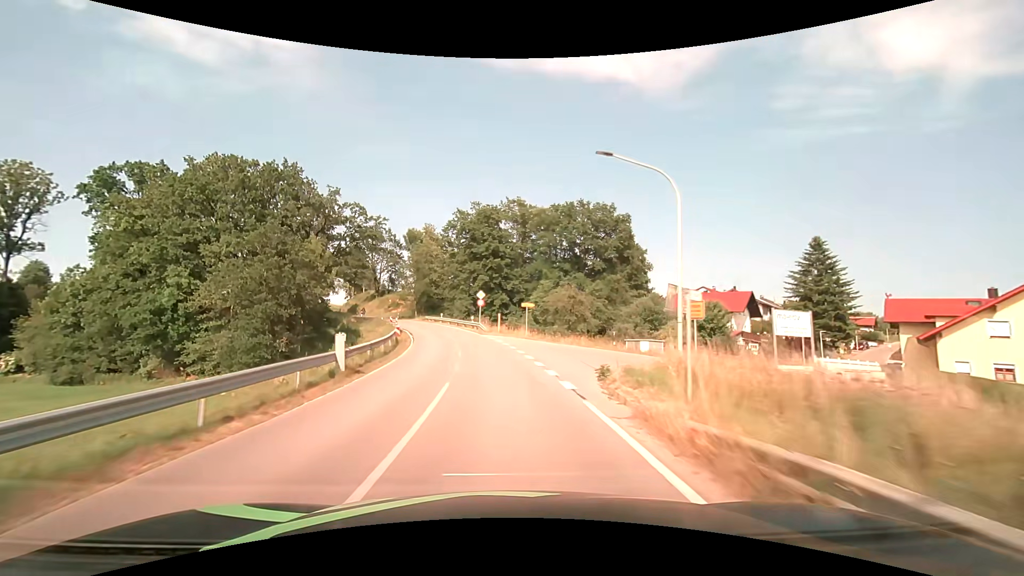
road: secondary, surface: asphalt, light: Day
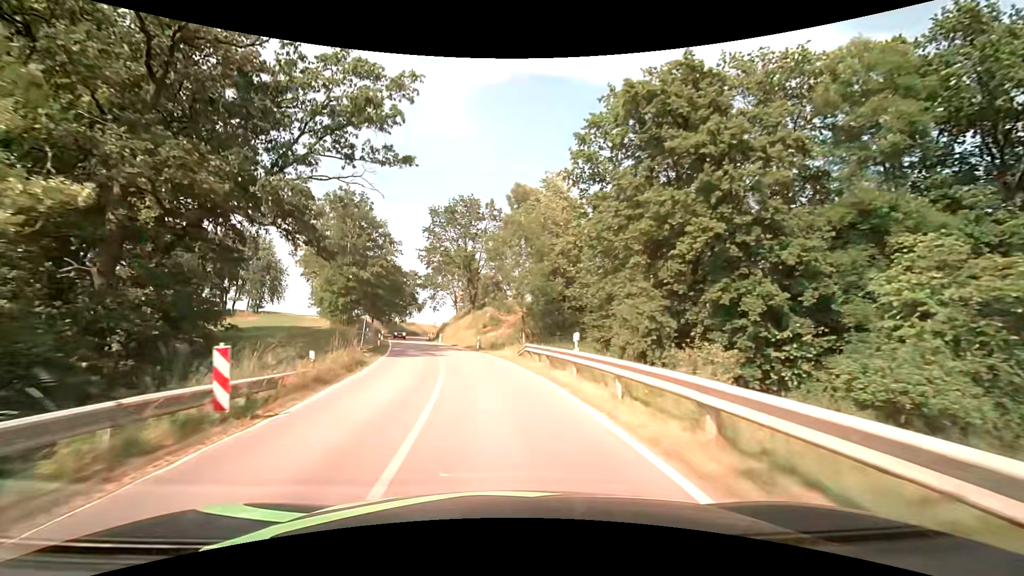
(-6.2, +51.0) m; -16°
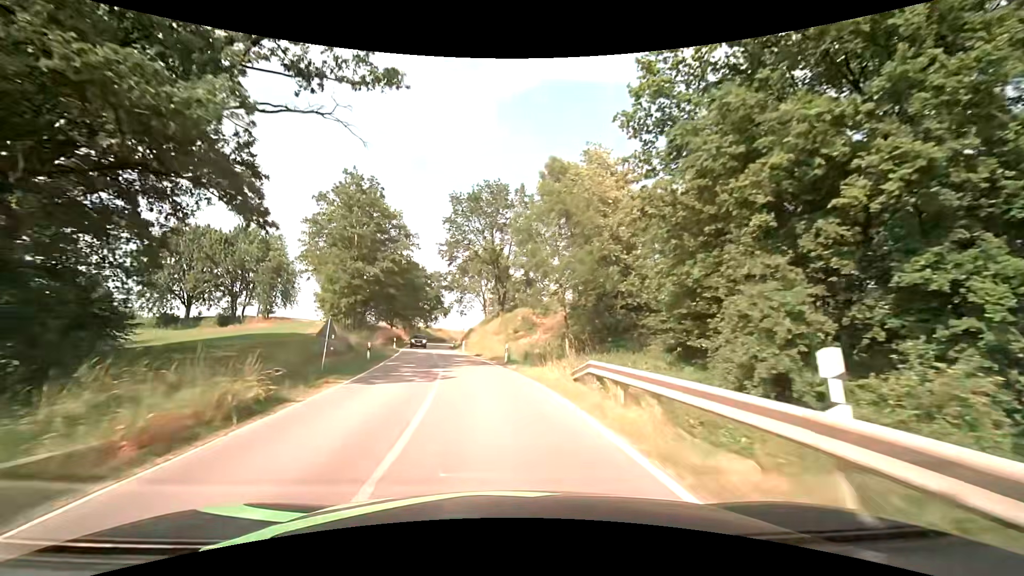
(-0.3, +10.2) m; -4°
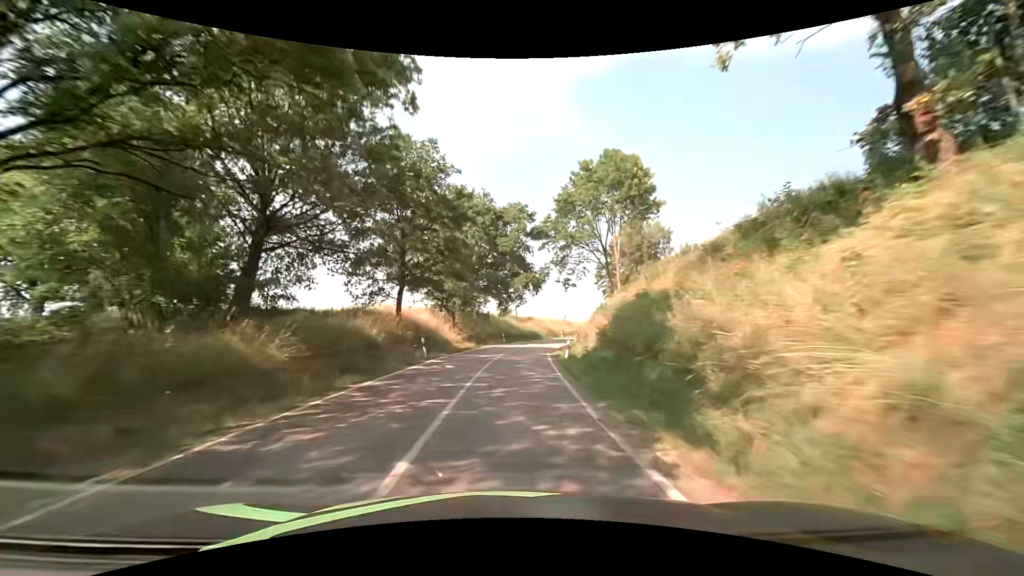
(-6.5, +51.5) m; -10°
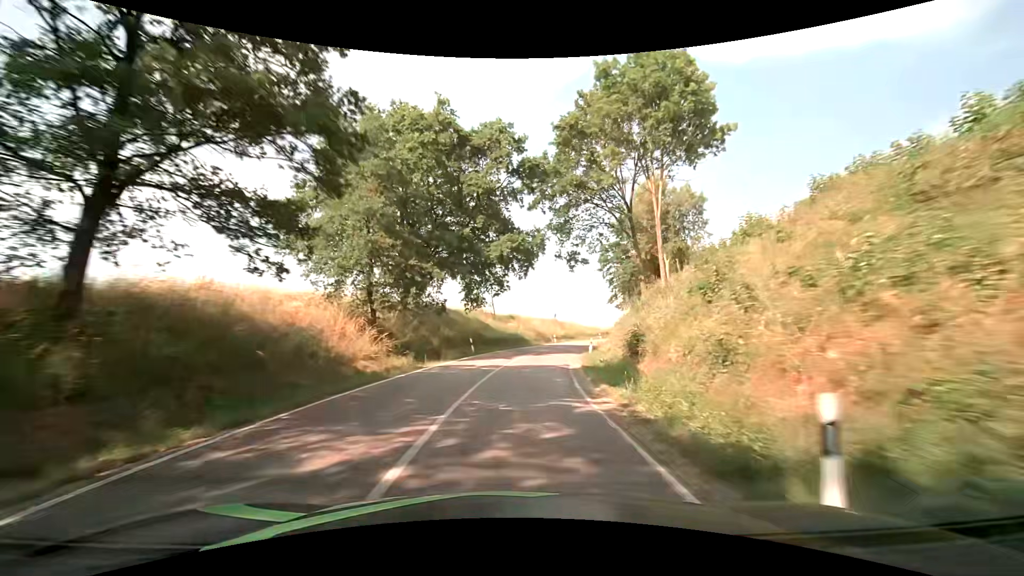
(+0.3, +21.2) m; +3°
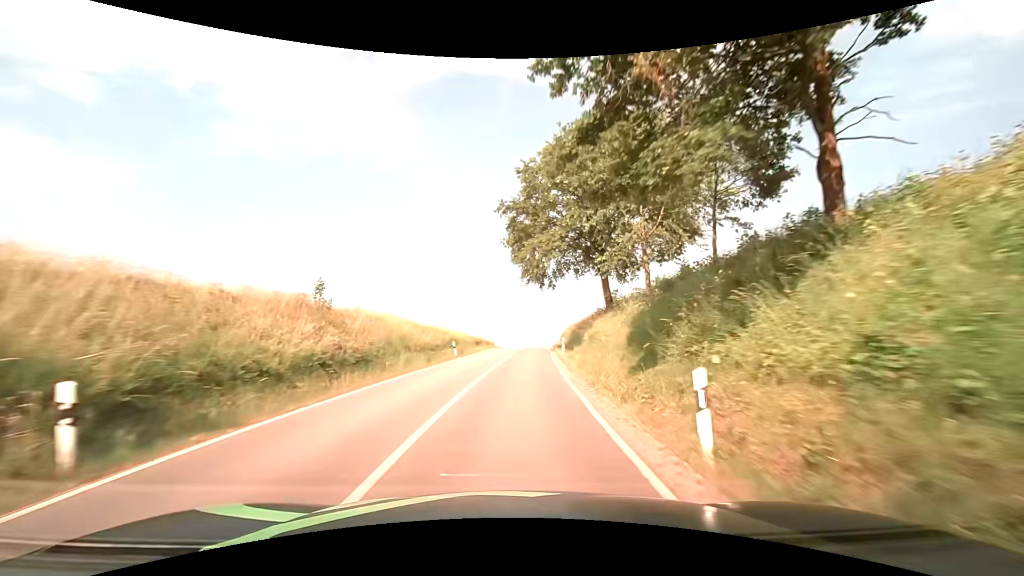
(+8.0, +52.4) m; +19°
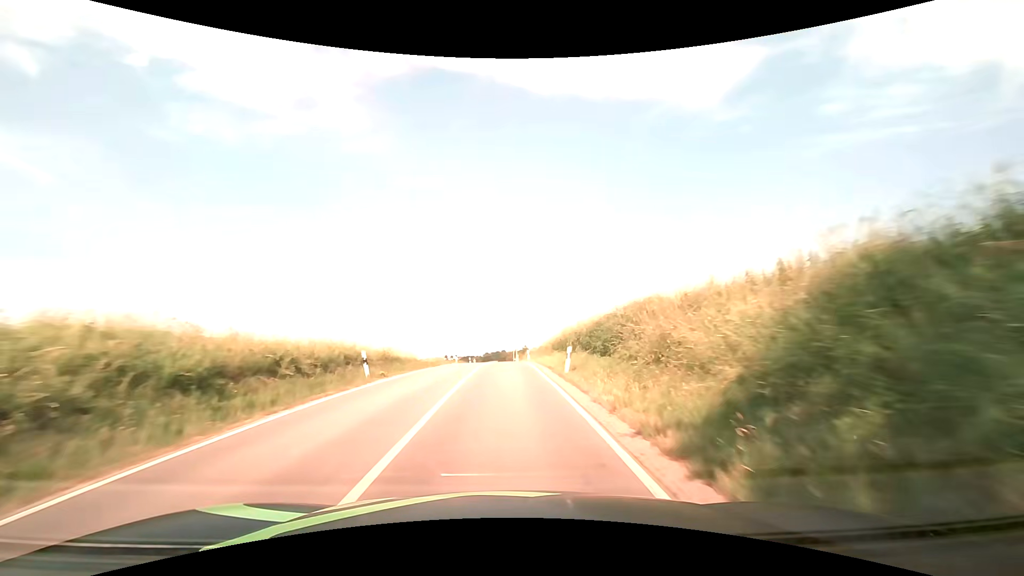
(+2.2, +42.8) m; +5°
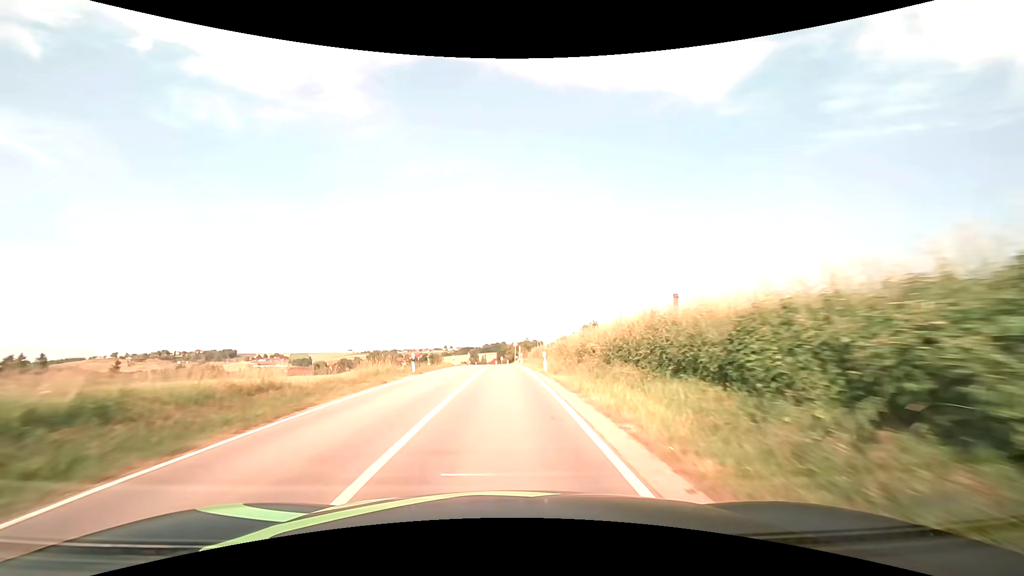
(-0.1, +21.6) m; -1°
(0, +10) (0, +20) (0, +30) (0, +40) (-1, +50) (-1, +60) (-1, +70) (-1, +80) (-2, +90) (-2, +100) m
